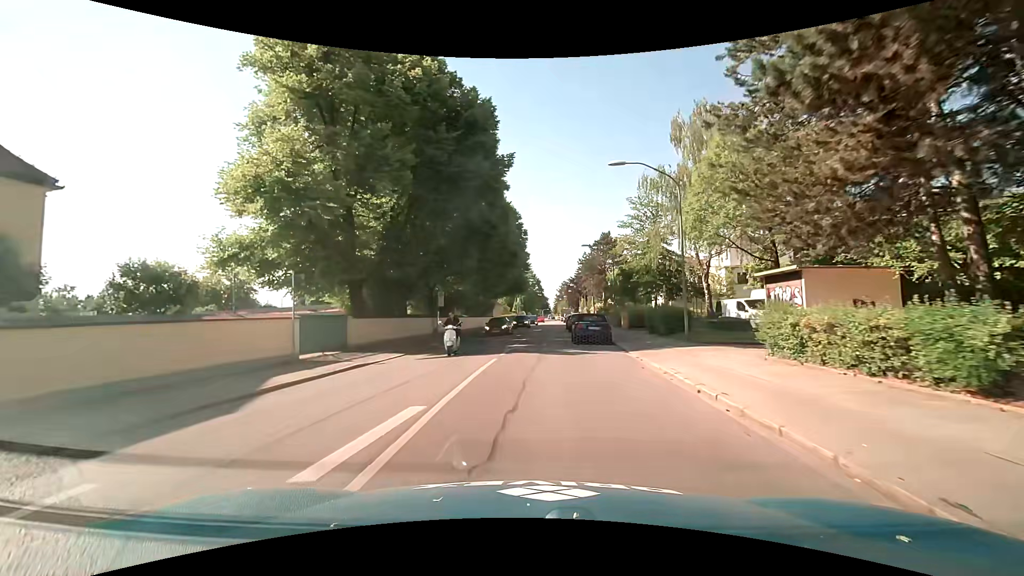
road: secondary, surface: asphalt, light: Day
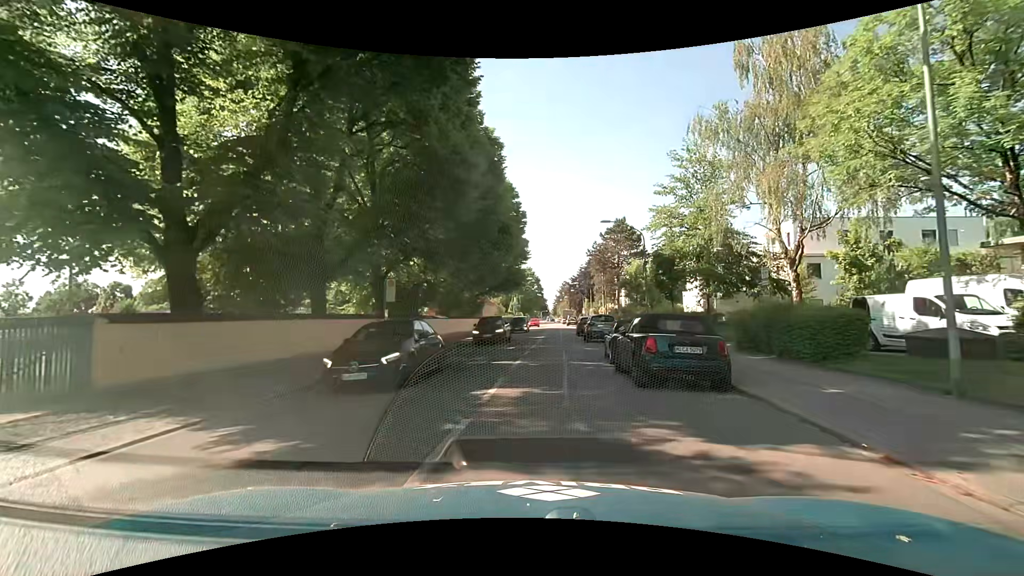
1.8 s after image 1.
(0.0, +13.1) m; +1°
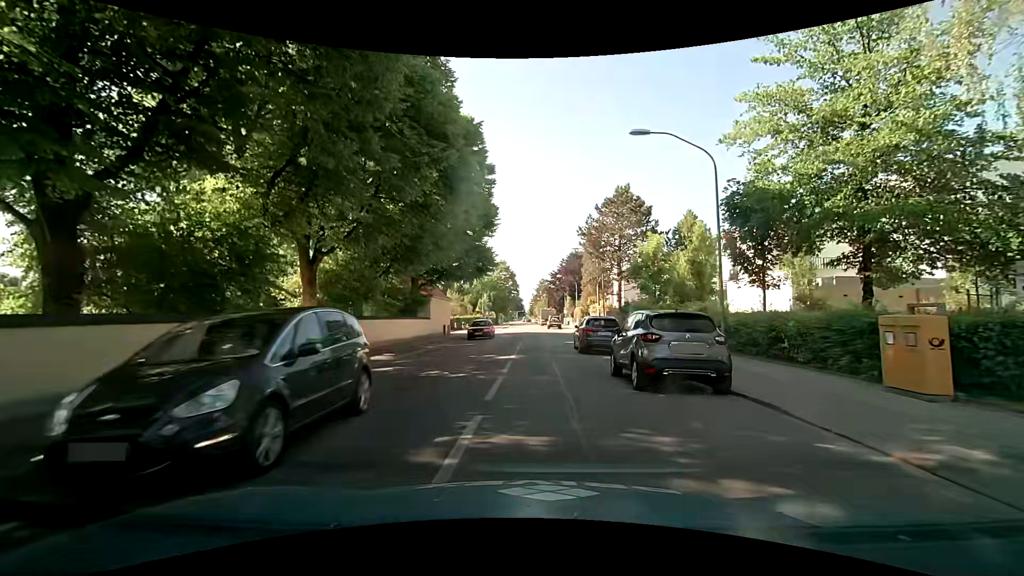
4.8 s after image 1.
(+0.3, +17.7) m; +3°
(0, +10) (0, +20) (0, +30) (0, +40) (-1, +50) (-1, +60) (-1, +70) (-1, +80) (-1, +90) (-2, +100) m
